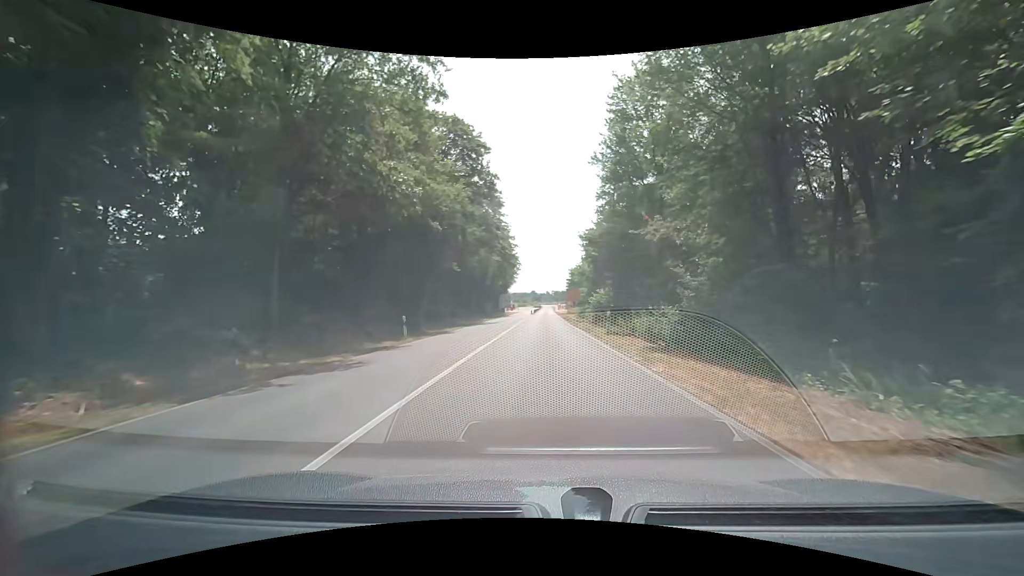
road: tertiary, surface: asphalt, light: Day
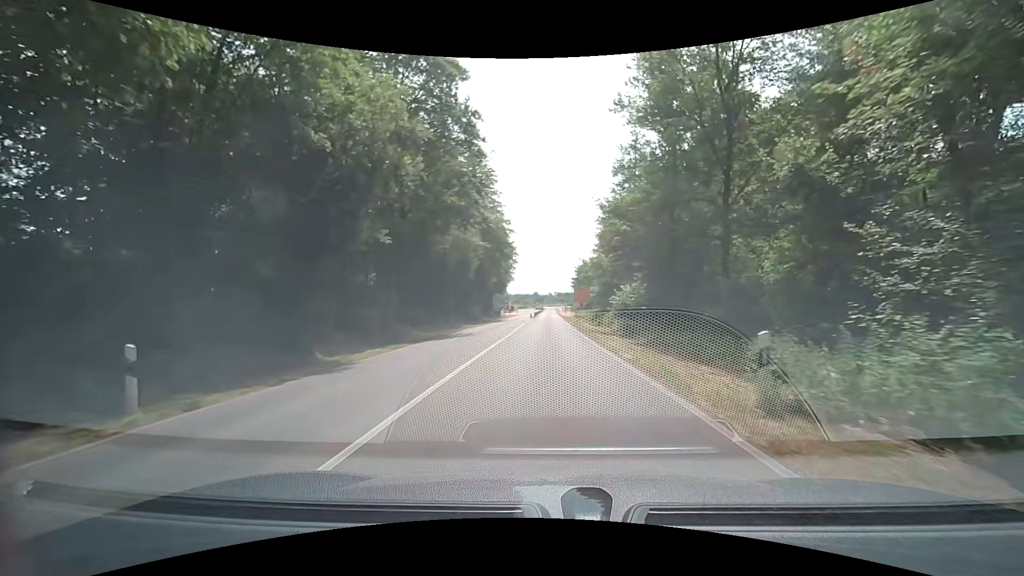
(+0.1, +15.4) m; +1°
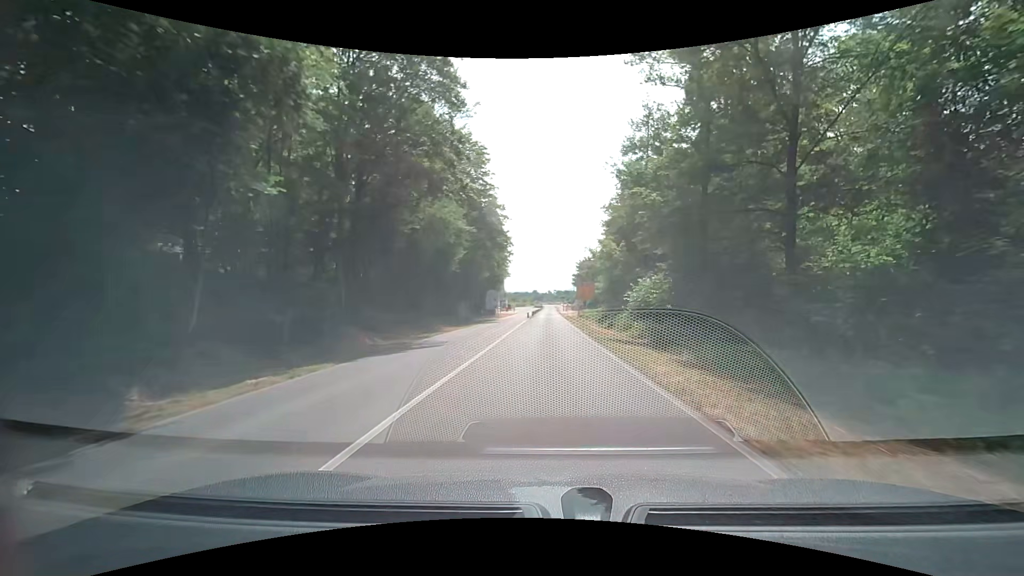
(-0.1, +7.6) m; -1°
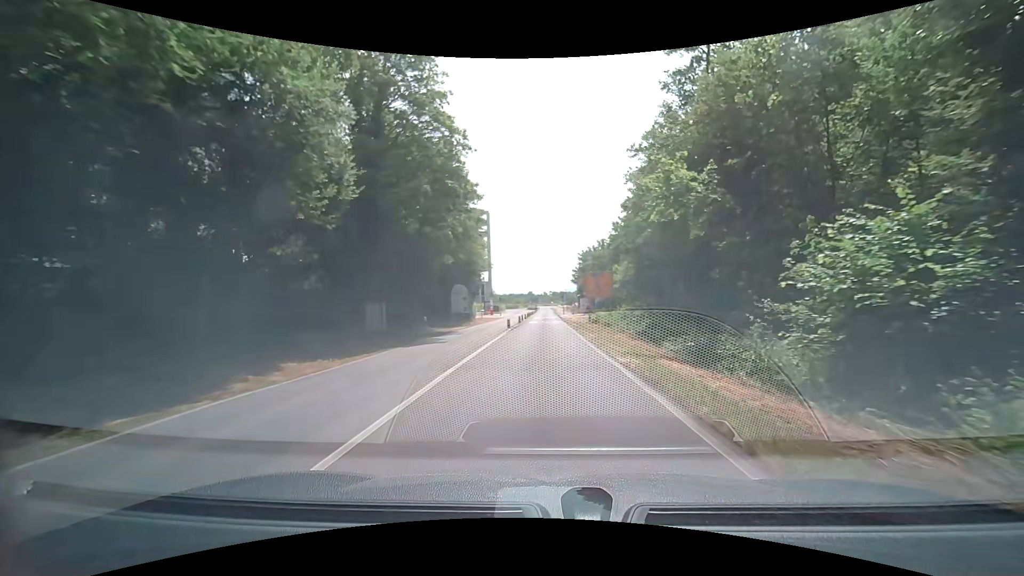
(+0.3, +21.9) m; 0°
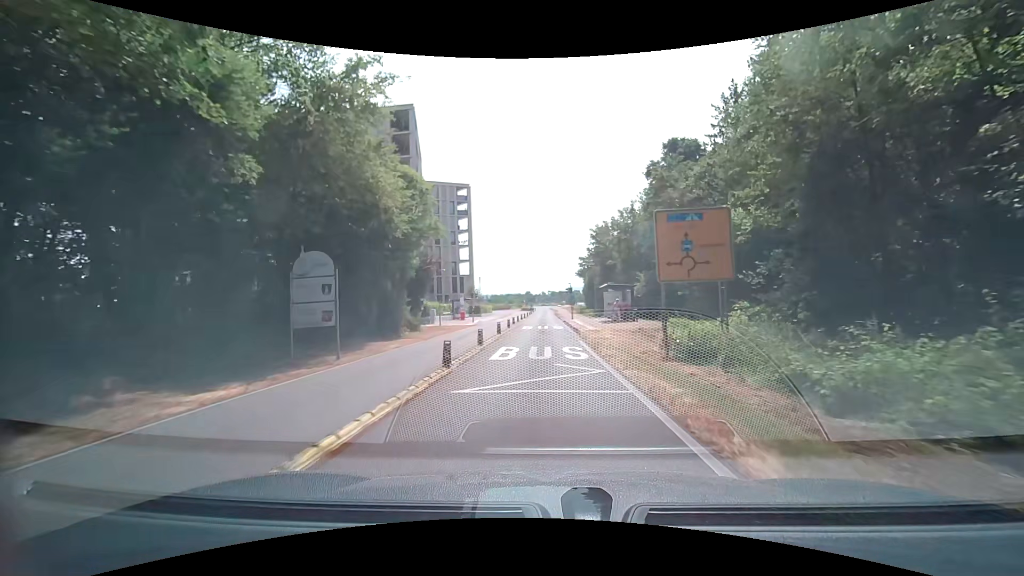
(+0.4, +28.2) m; +1°
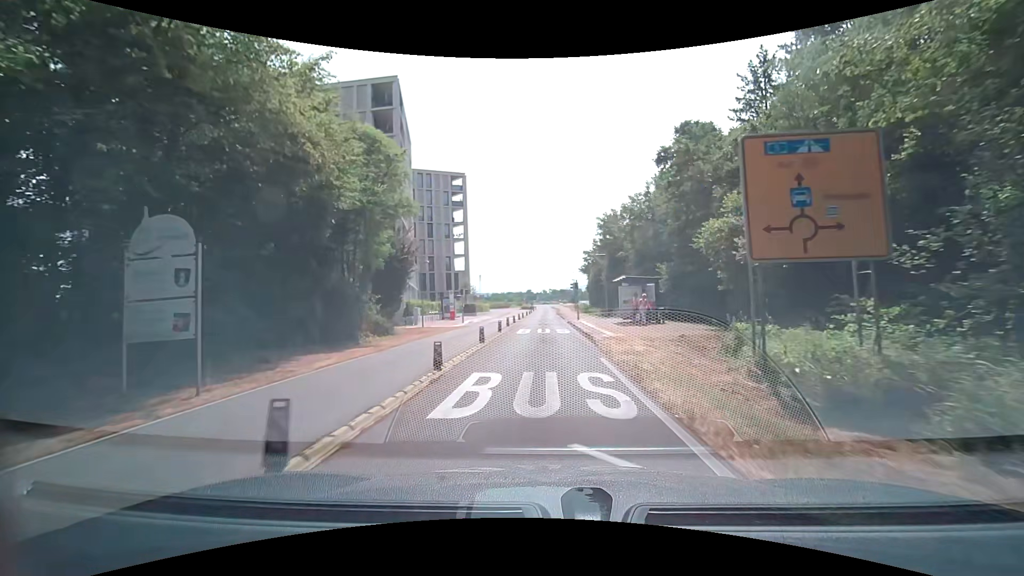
(0.0, +6.9) m; 0°
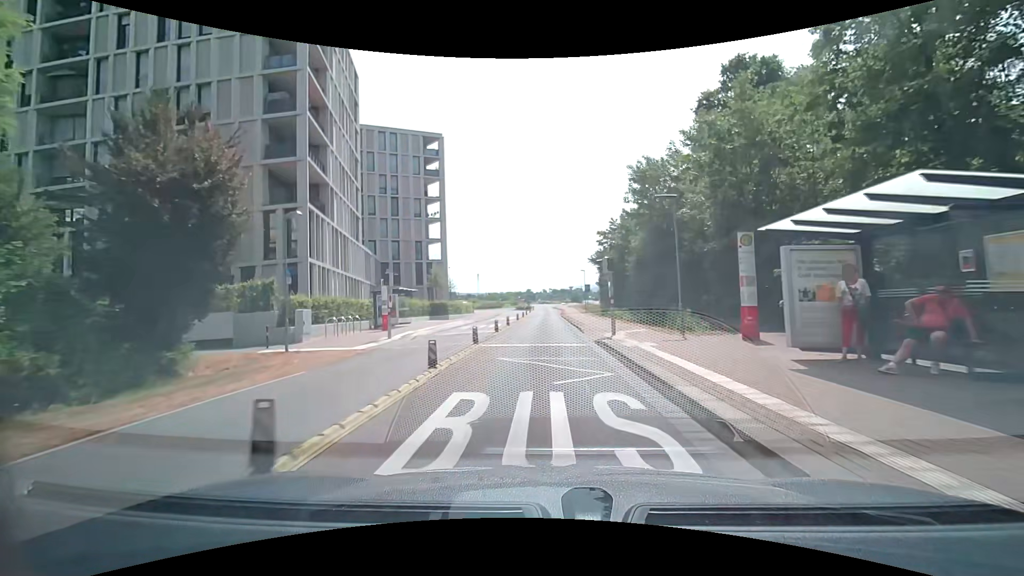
(+0.1, +20.5) m; 0°
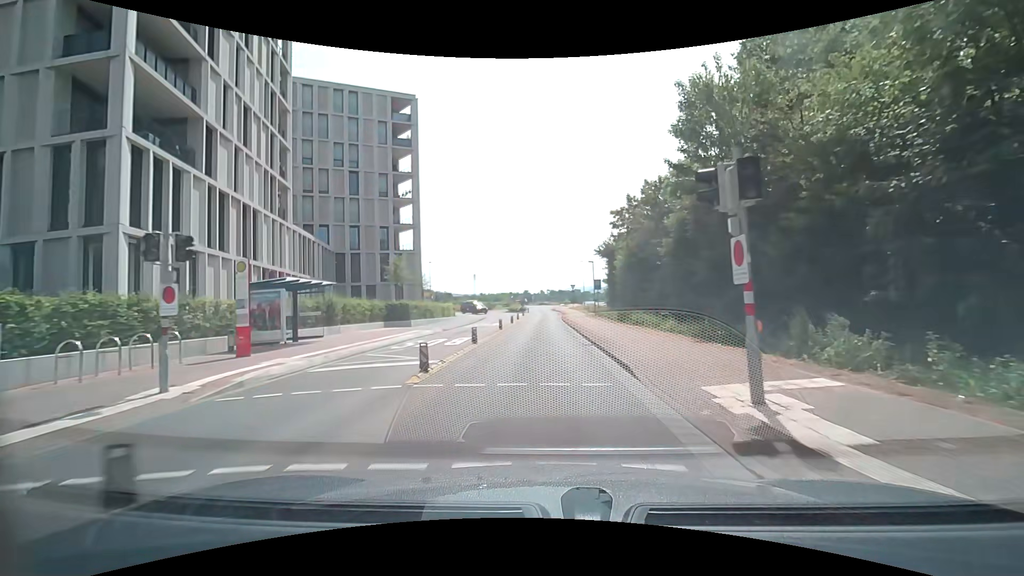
(+0.1, +13.4) m; 0°
(0, +10) (0, +20) (0, +30) (0, +40) (0, +50) (0, +60) (0, +70) (-1, +80) (0, +90) (-2, +100) m
